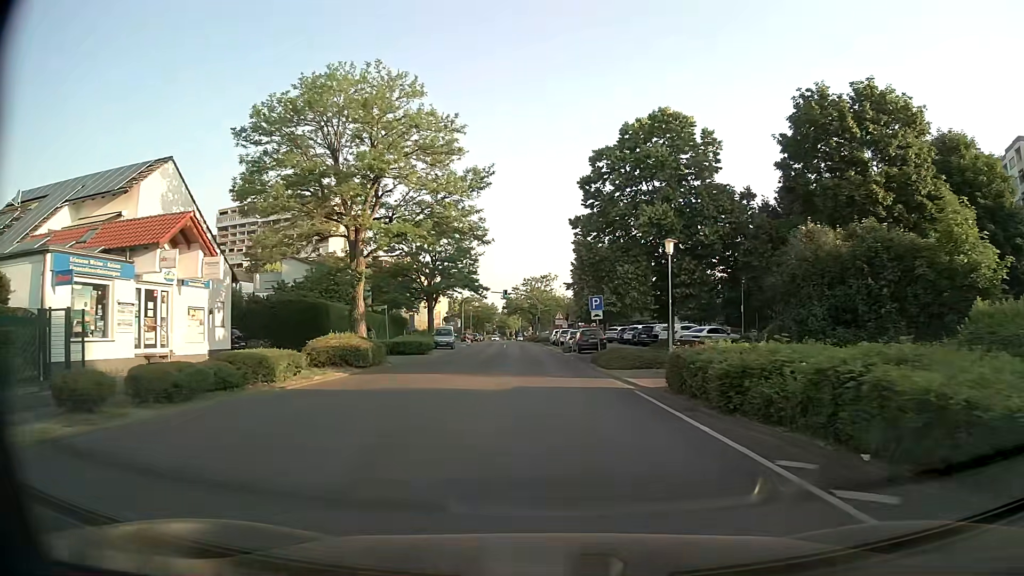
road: tertiary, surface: asphalt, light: Day
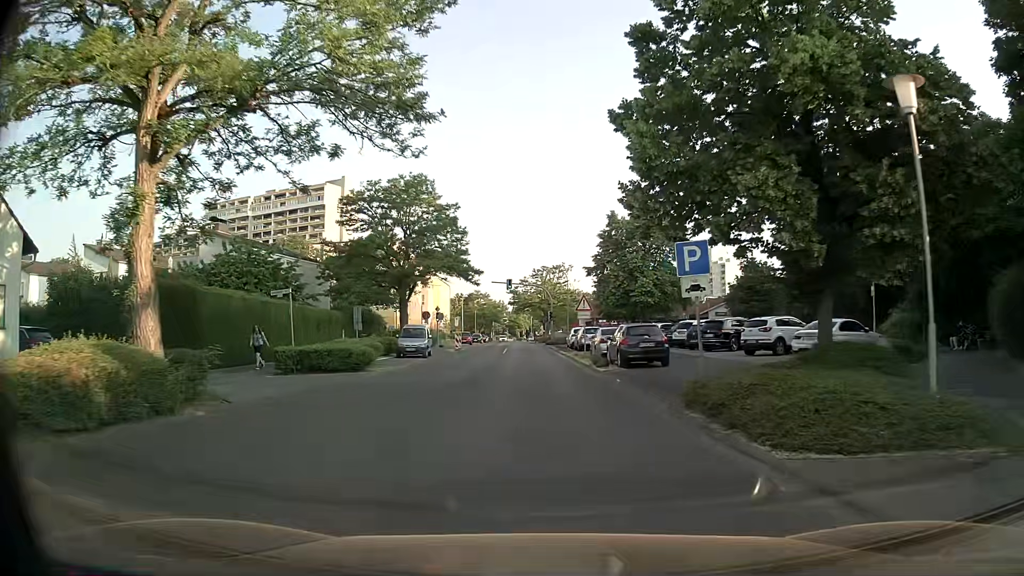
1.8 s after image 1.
(-0.3, +17.0) m; -1°
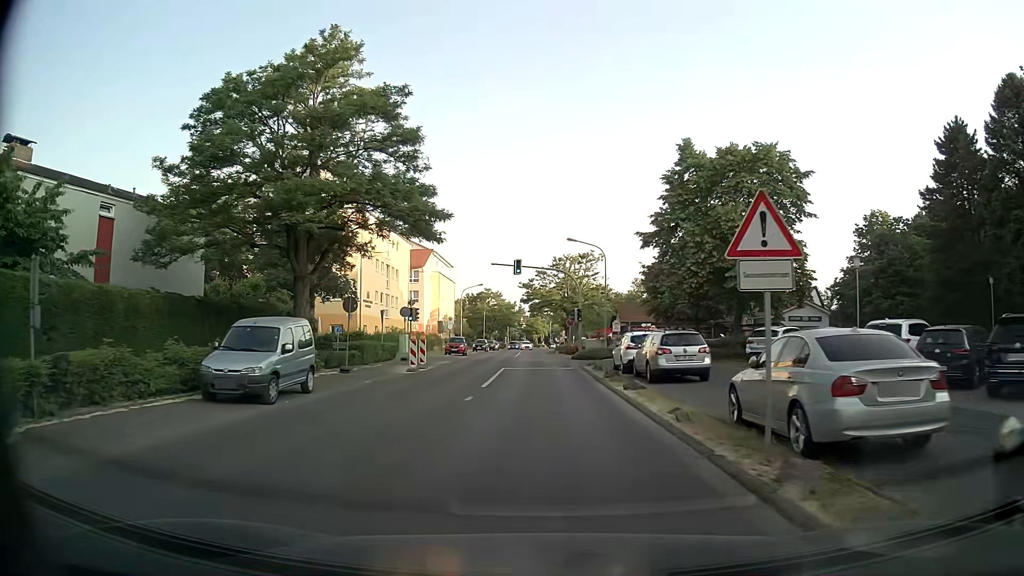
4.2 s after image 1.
(-0.4, +22.8) m; -2°
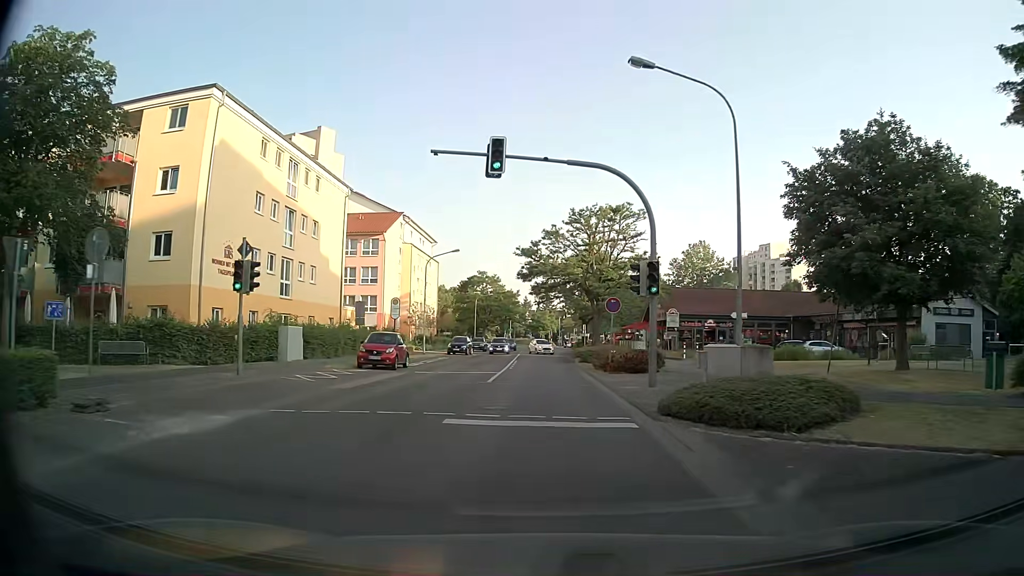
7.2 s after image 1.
(-0.3, +28.5) m; -1°
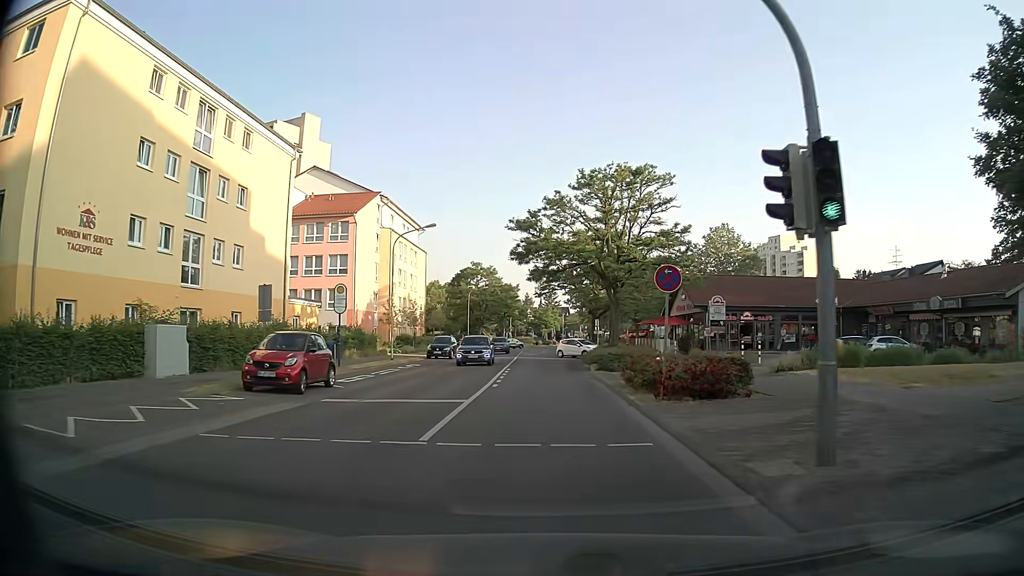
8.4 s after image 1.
(0.0, +11.4) m; 0°
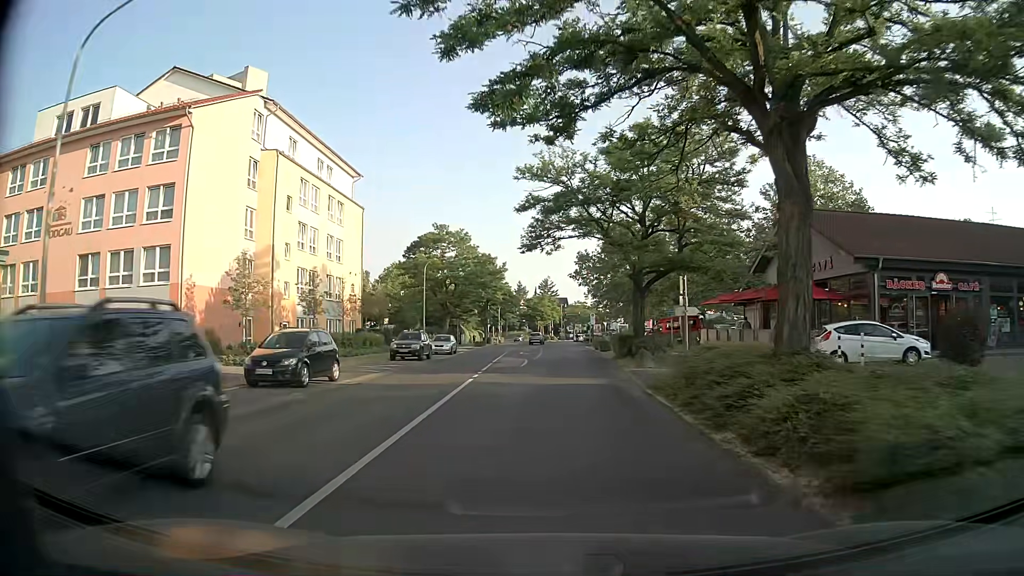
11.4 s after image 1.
(0.0, +28.8) m; +1°
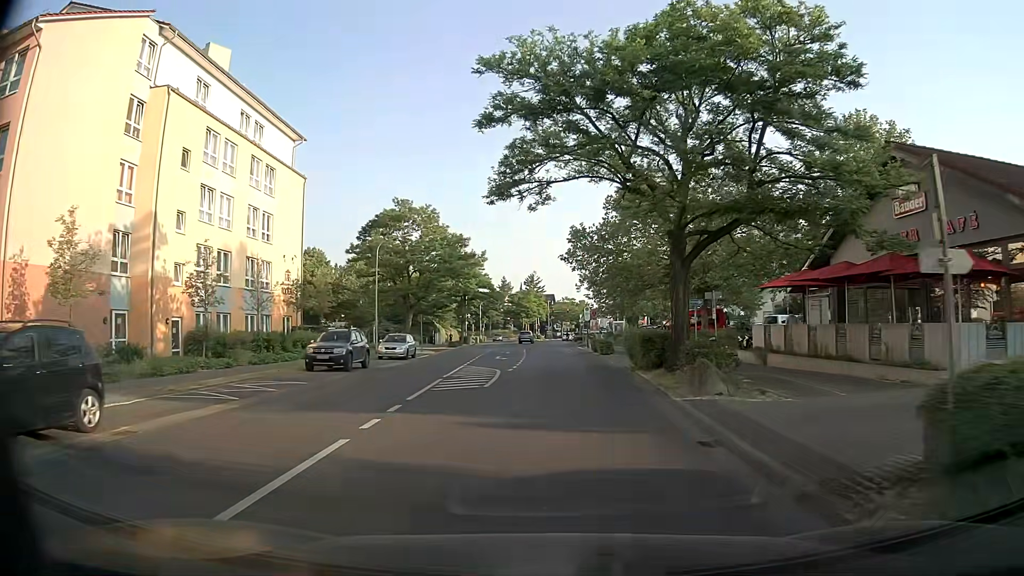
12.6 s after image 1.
(+0.1, +11.7) m; +1°
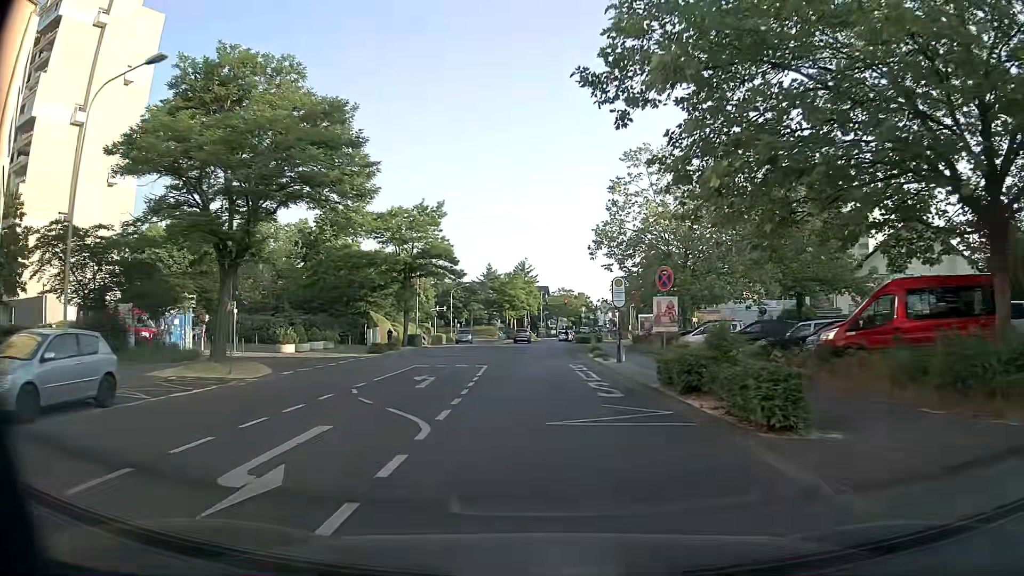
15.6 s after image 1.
(+0.2, +29.9) m; +1°
(0, +10) (0, +20) (0, +30) (0, +40) (0, +50) (0, +60) (+1, +70) (+1, +80) (+2, +90) (+3, +100) m
